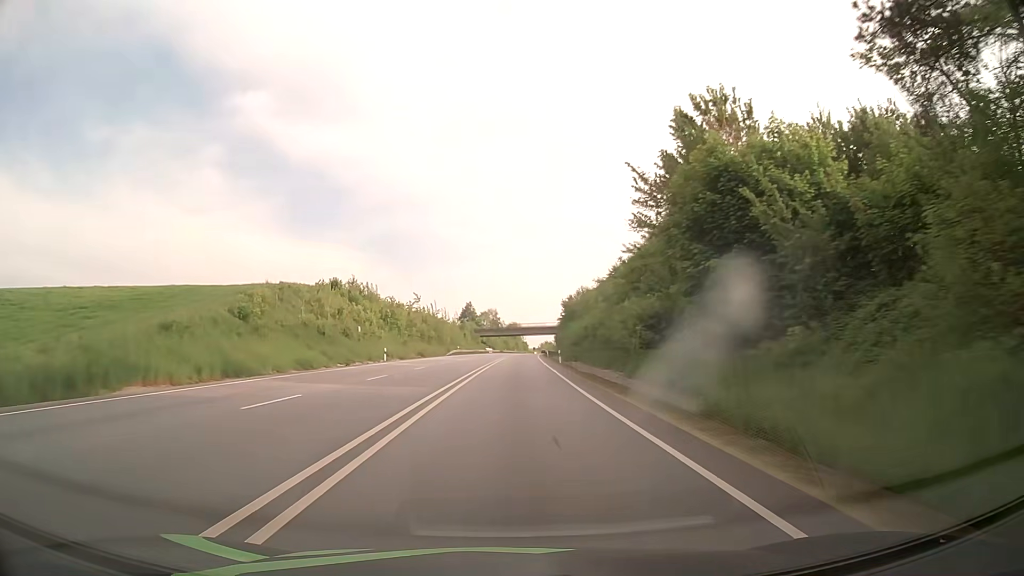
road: primary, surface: asphalt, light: Day
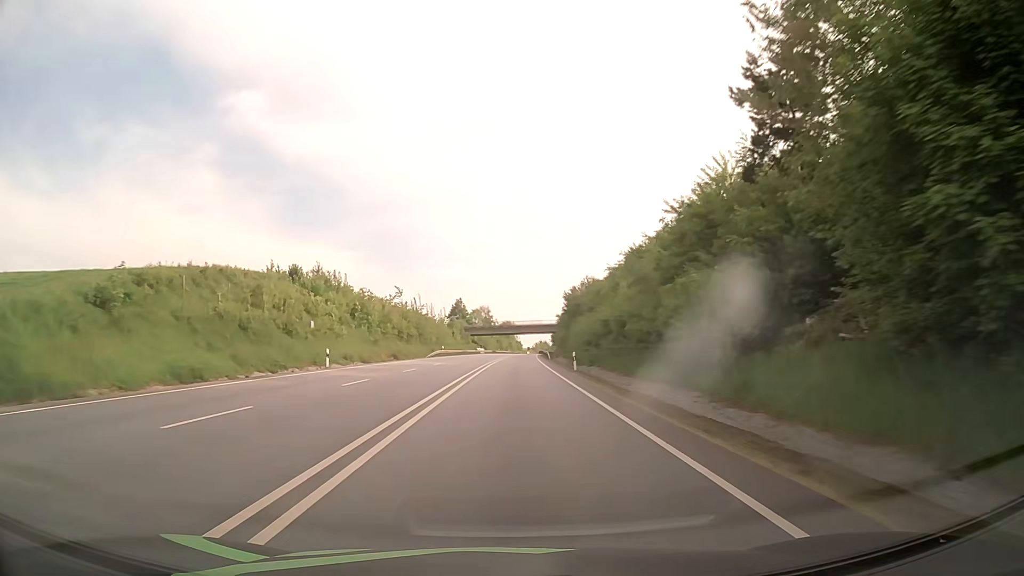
(+0.1, +15.4) m; 0°
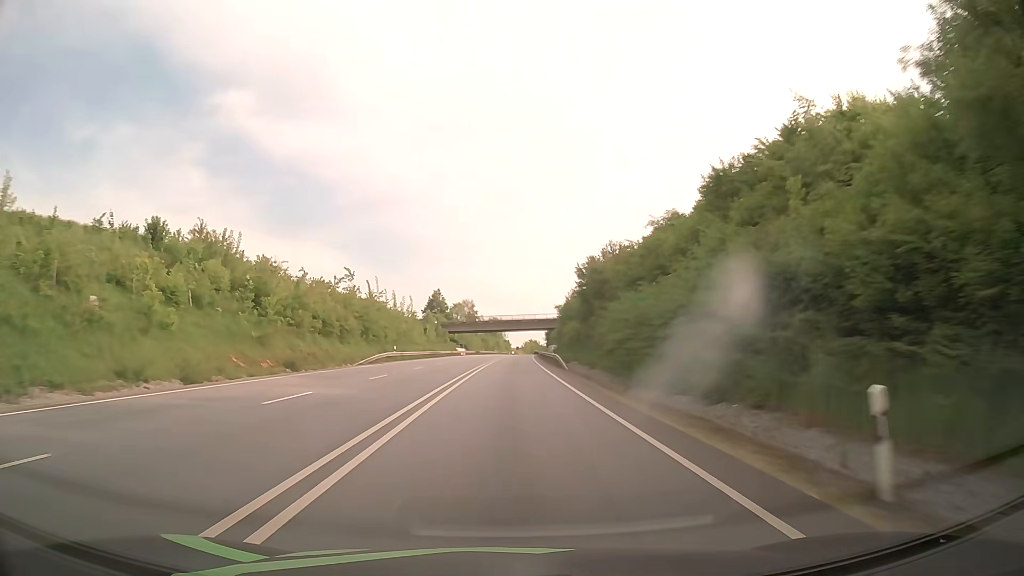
(+0.3, +30.7) m; +1°
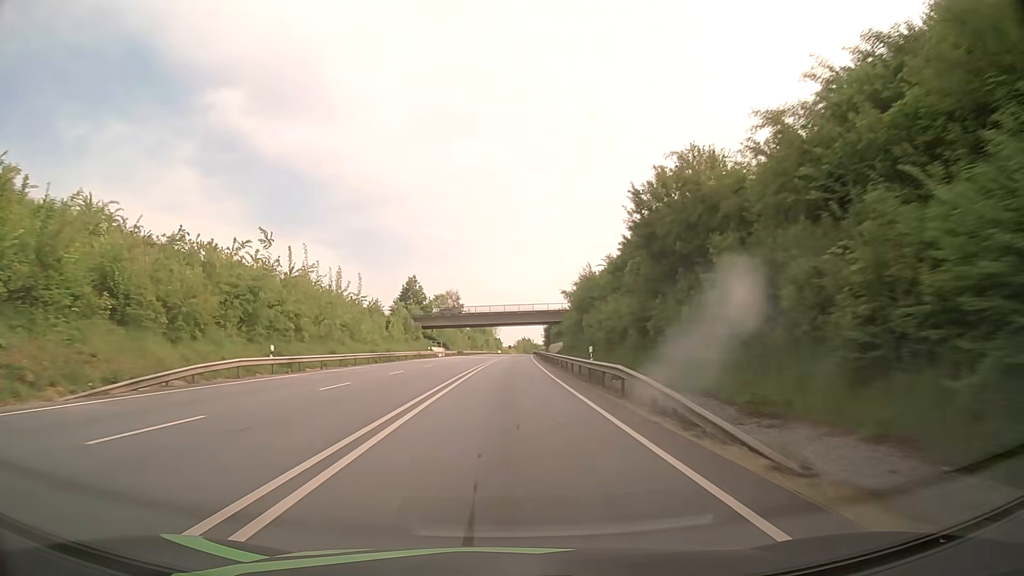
(+0.1, +30.6) m; 0°
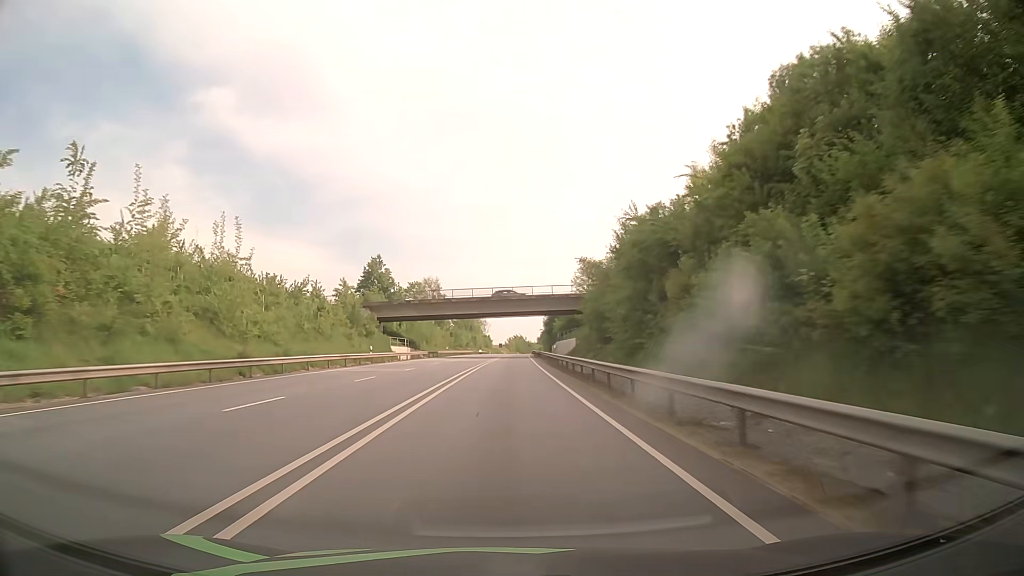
(+0.3, +30.5) m; +1°
